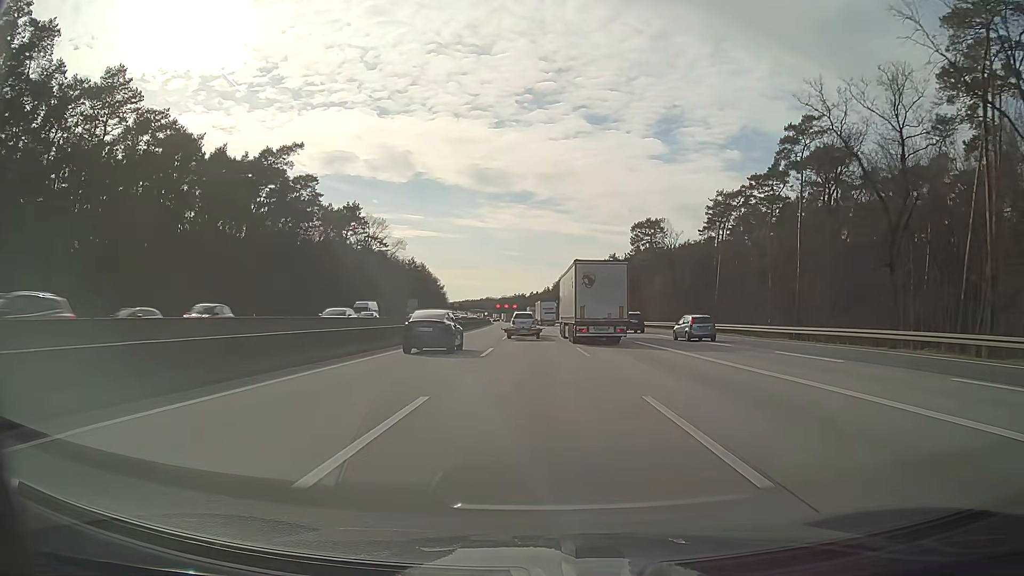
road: motorway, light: Day
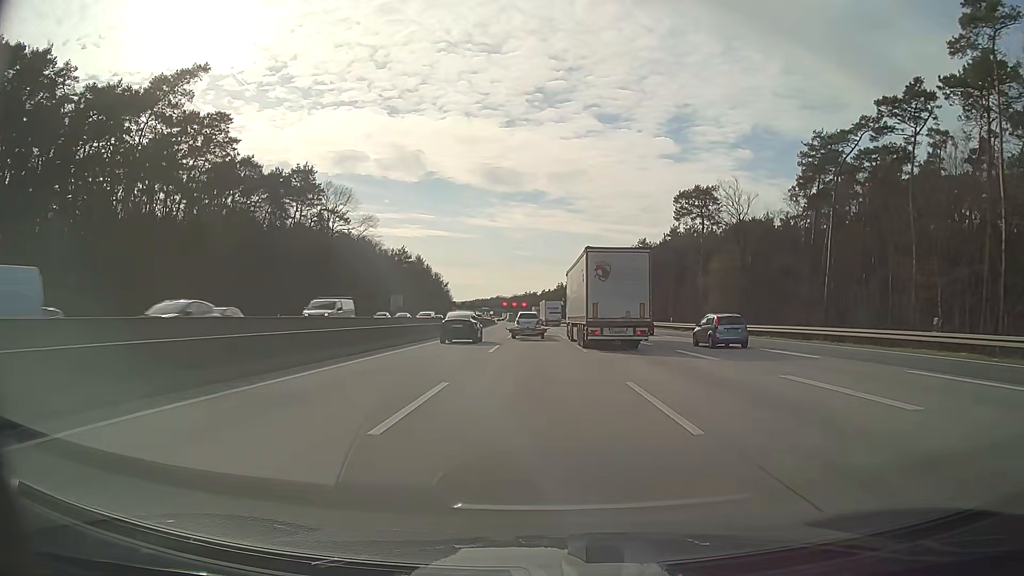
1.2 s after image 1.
(-0.3, +33.8) m; -1°
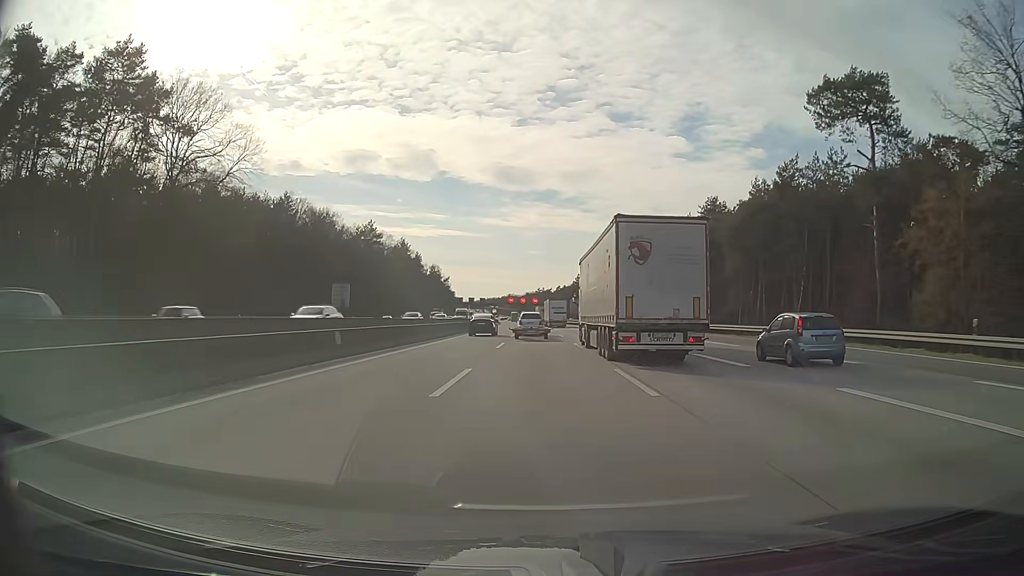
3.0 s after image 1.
(-0.5, +50.7) m; -1°
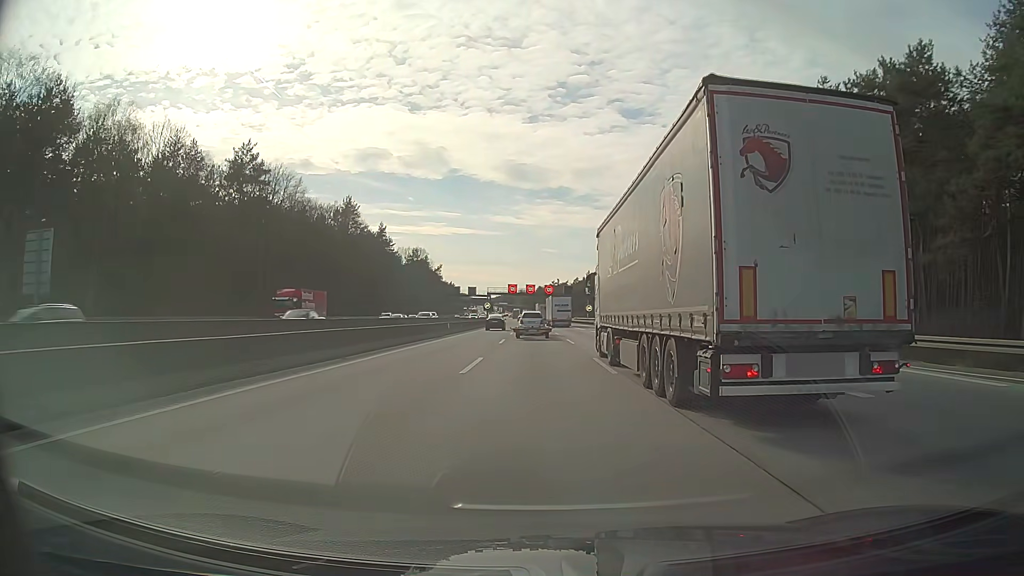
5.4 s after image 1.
(-0.6, +67.4) m; -1°
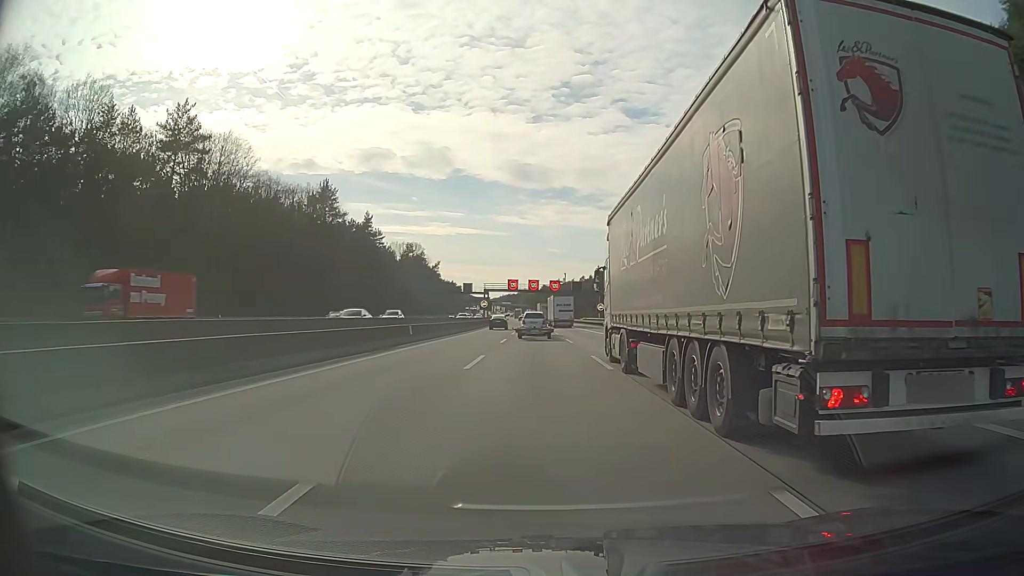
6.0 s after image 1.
(-0.1, +16.9) m; 0°
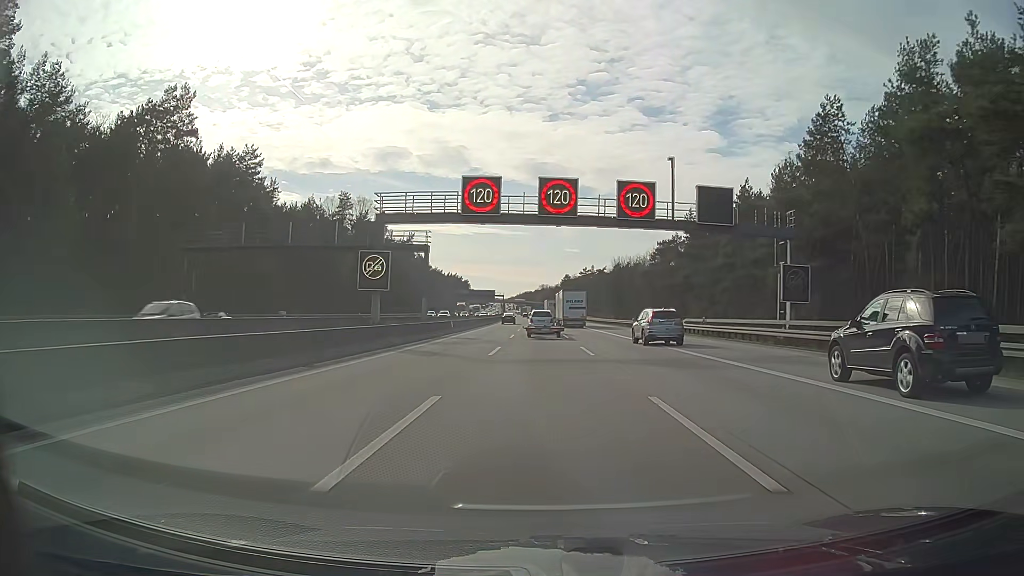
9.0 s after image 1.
(-1.3, +84.3) m; -2°
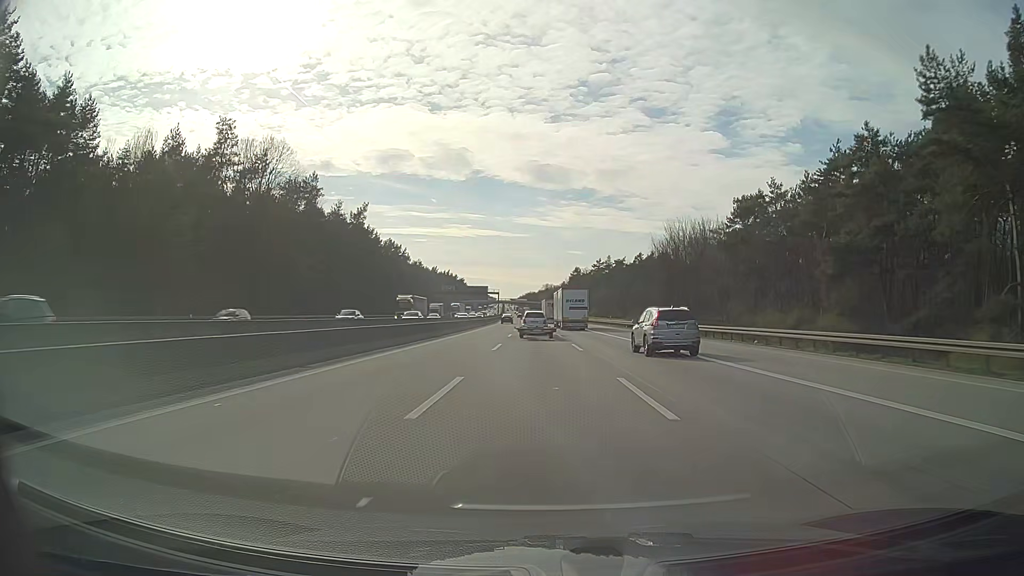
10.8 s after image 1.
(-0.3, +50.5) m; -1°
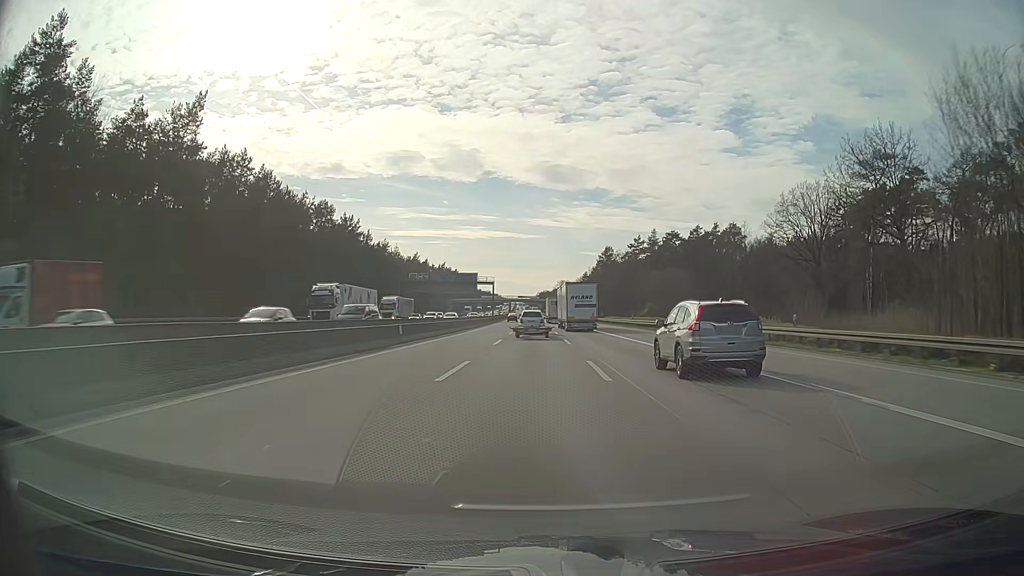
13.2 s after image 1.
(-0.2, +67.0) m; -1°
(0, +10) (0, +20) (0, +30) (0, +40) (-1, +50) (-1, +60) (-1, +70) (-1, +80) (-1, +90) (-1, +100) m
